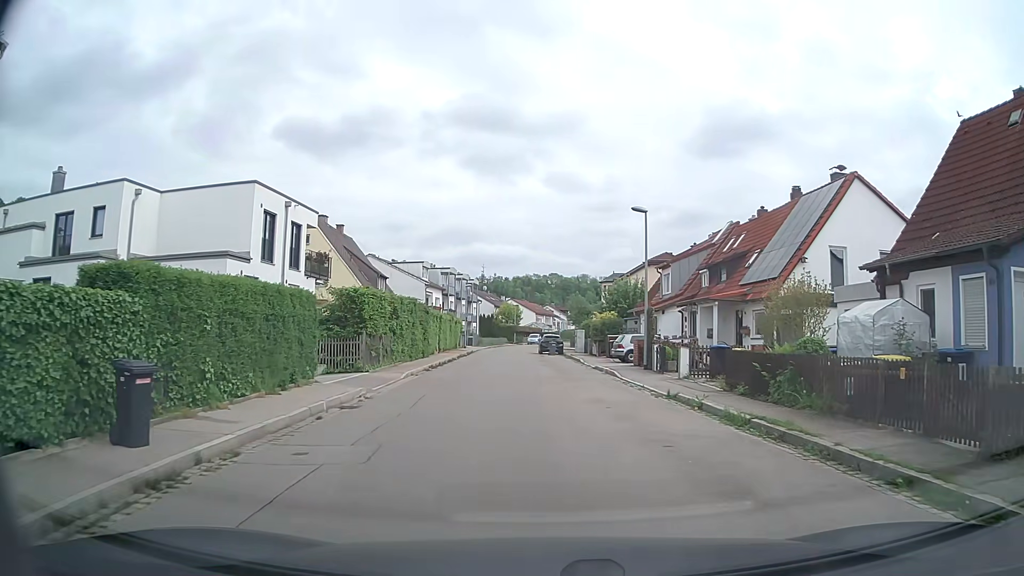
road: tertiary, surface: asphalt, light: Day
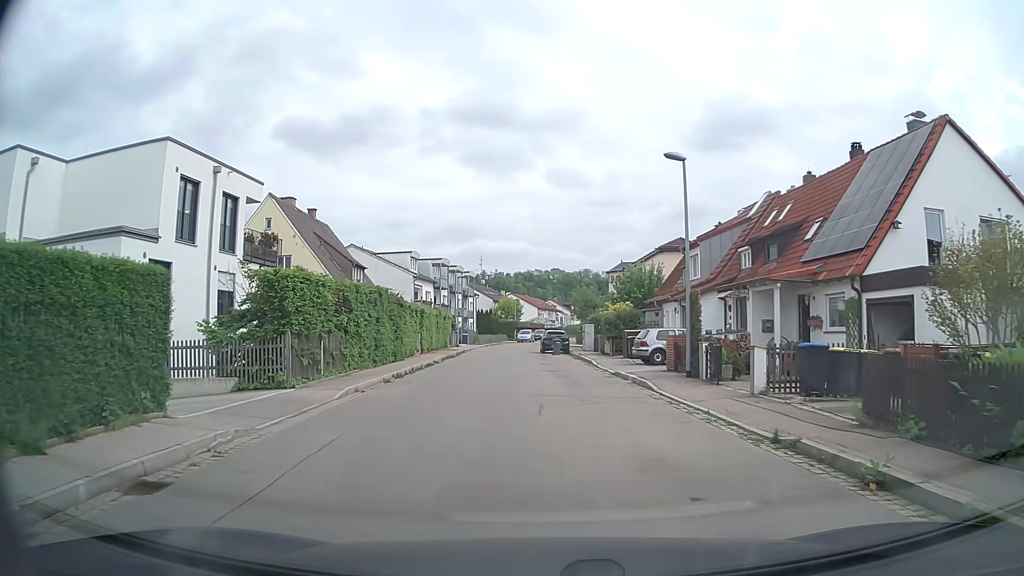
(-0.1, +7.3) m; -1°
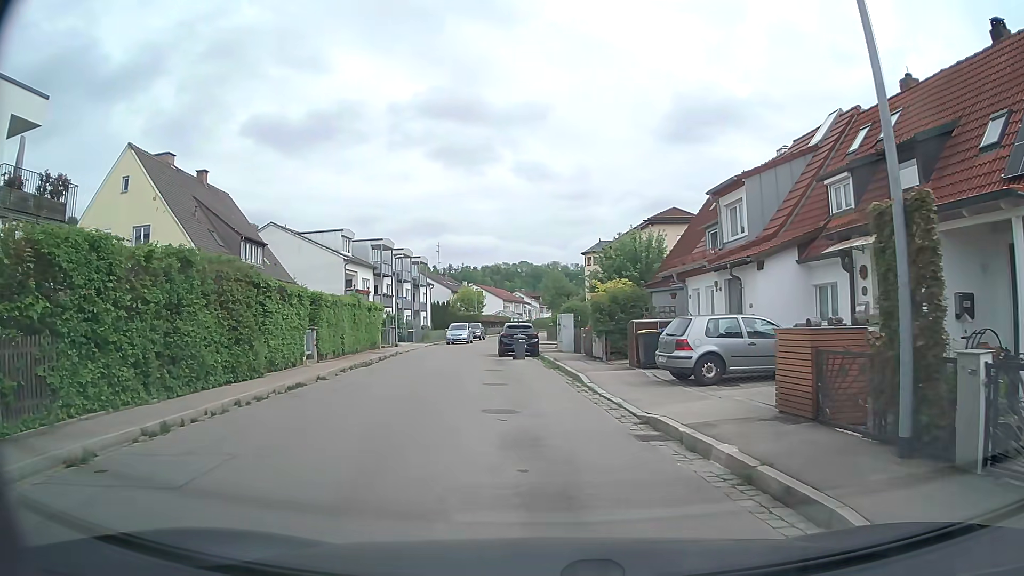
(+0.4, +12.5) m; +3°
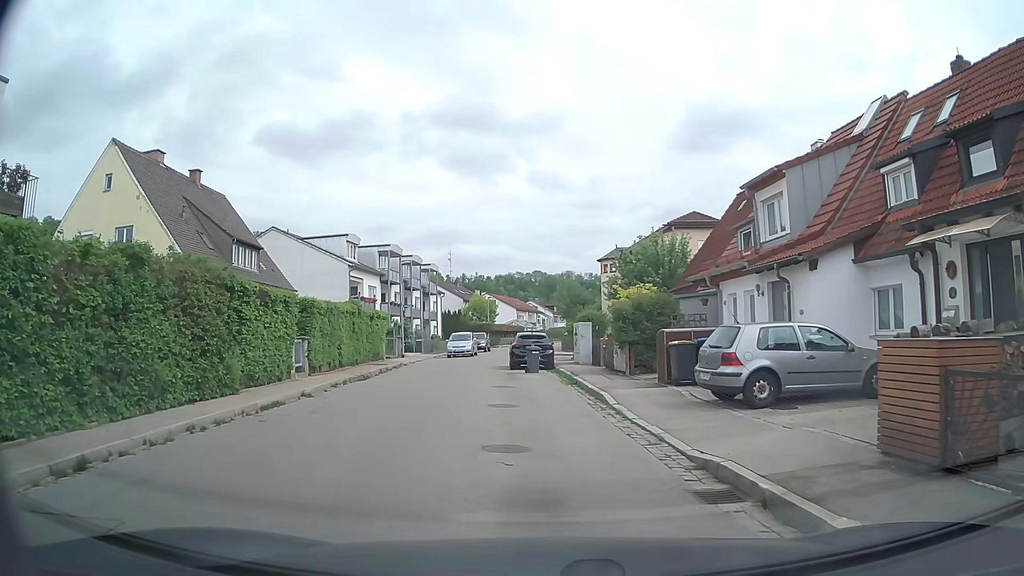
(0.0, +2.4) m; -1°
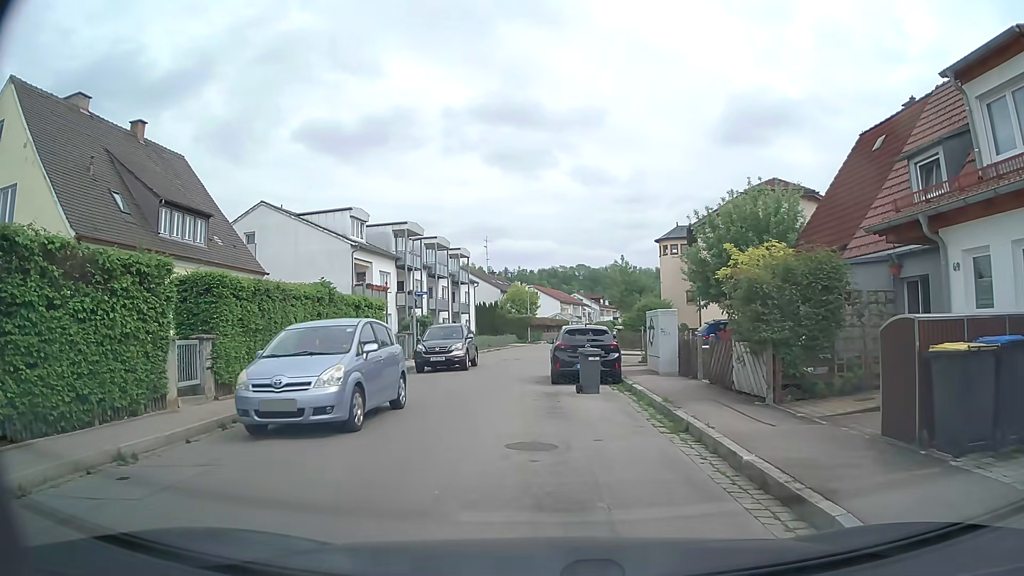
(-0.2, +9.5) m; -4°
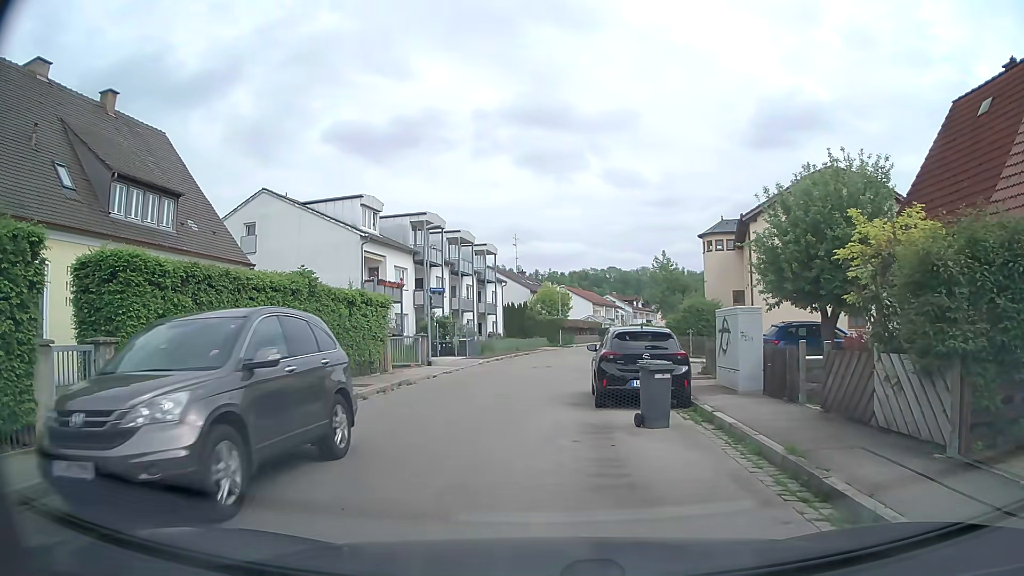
(0.0, +4.5) m; -1°
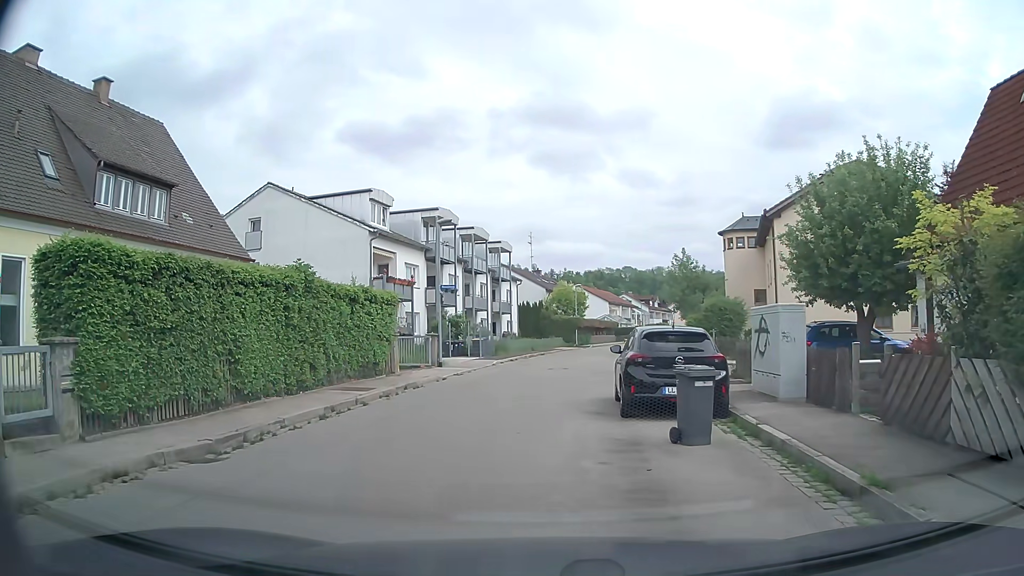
(0.0, +1.4) m; -2°
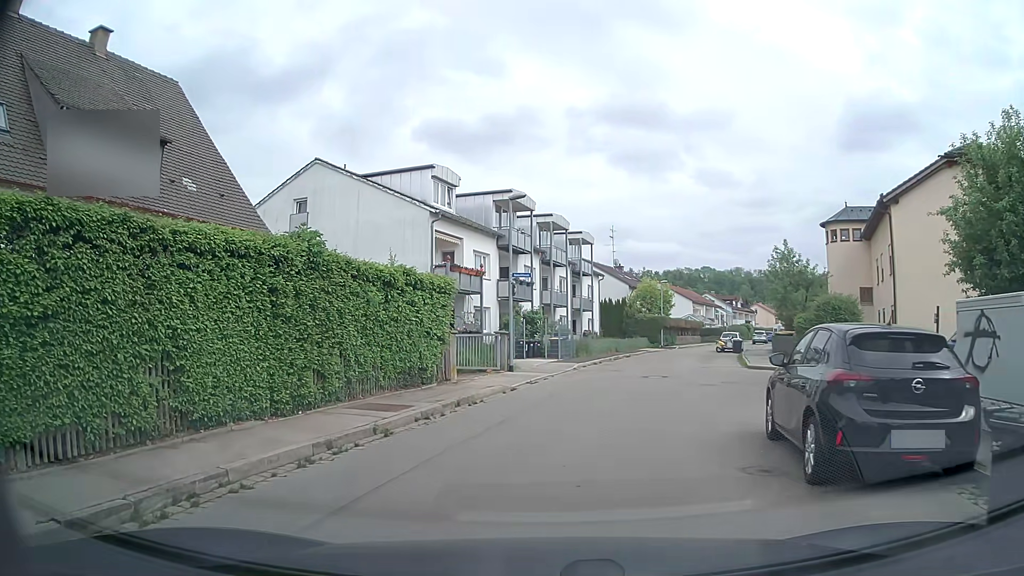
(-0.3, +4.8) m; -8°
(+1, +10) (+4, +19) (+6, +29) (+9, +39) (+12, +48) (+15, +58) (+20, +67) (+24, +76) (+27, +85) (+31, +94) m
